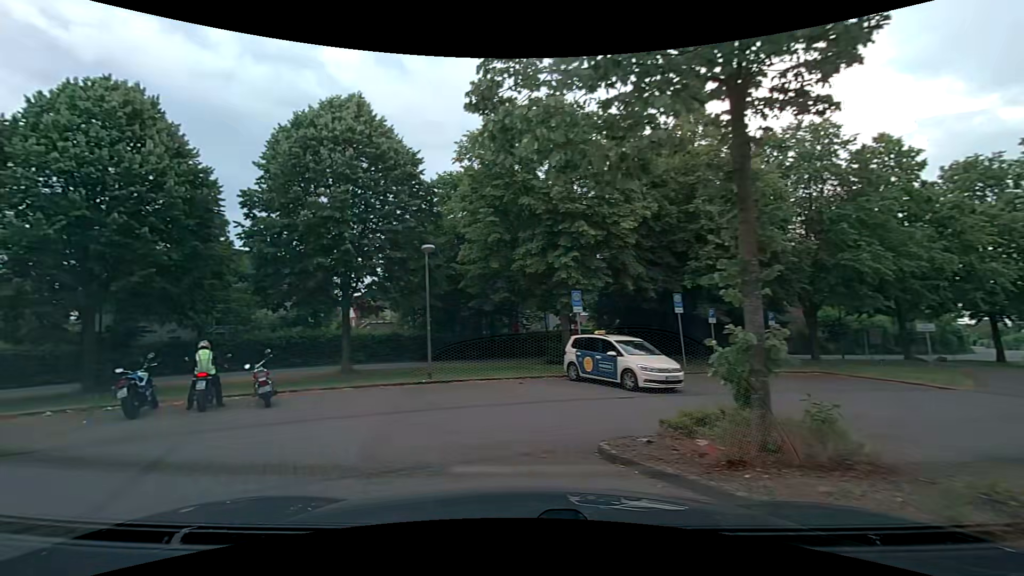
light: Day
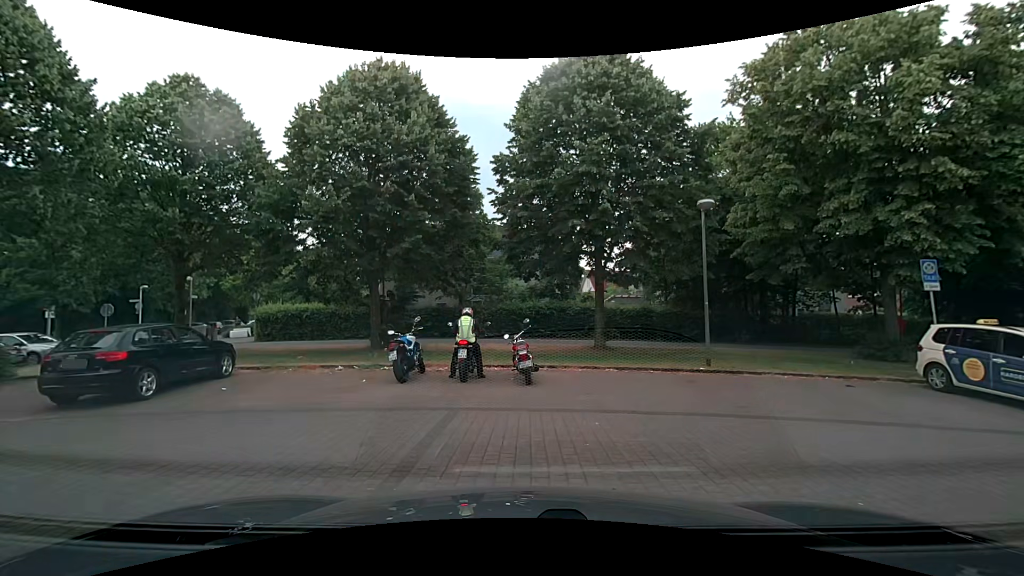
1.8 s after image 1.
(-0.7, +2.8) m; -23°
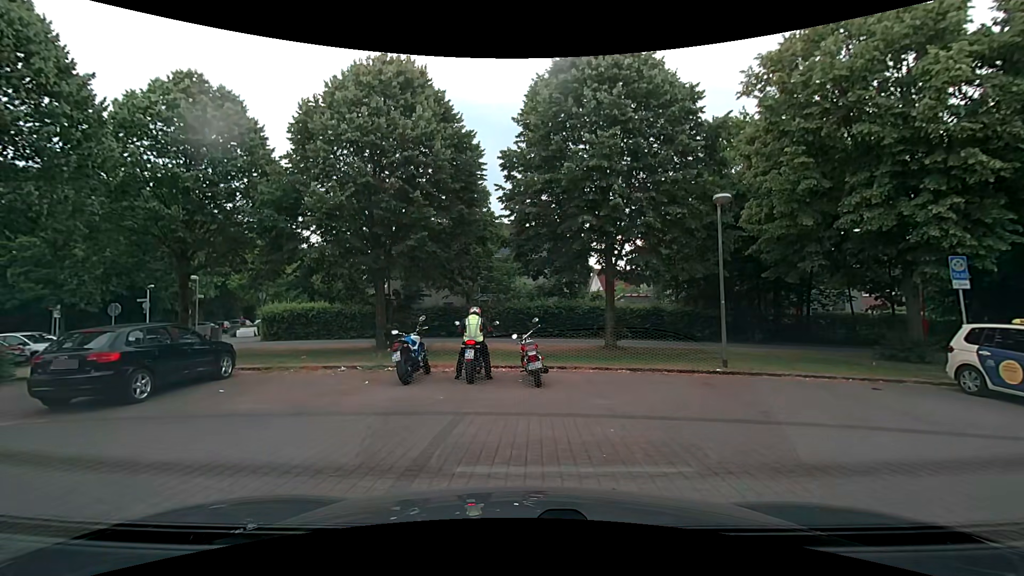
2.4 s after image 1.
(0.0, +0.5) m; 0°
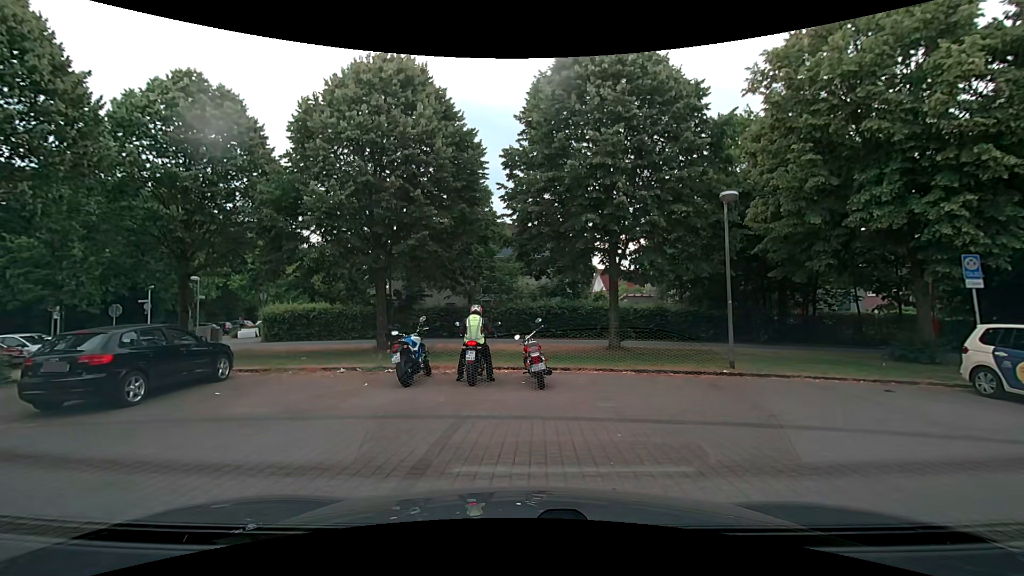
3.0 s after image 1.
(0.0, +0.3) m; 0°
